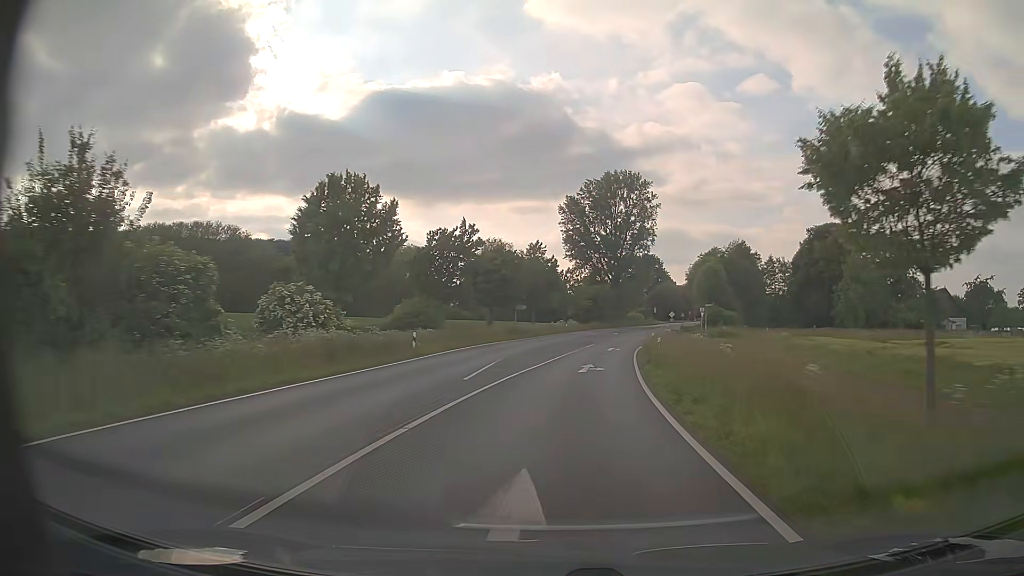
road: primary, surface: asphalt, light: Day
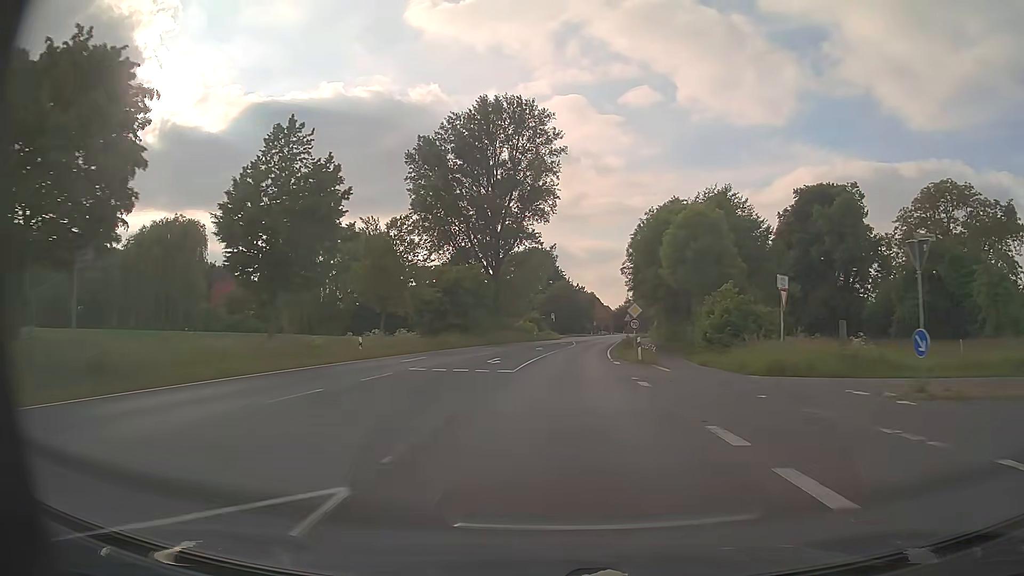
(+5.5, +55.1) m; +10°
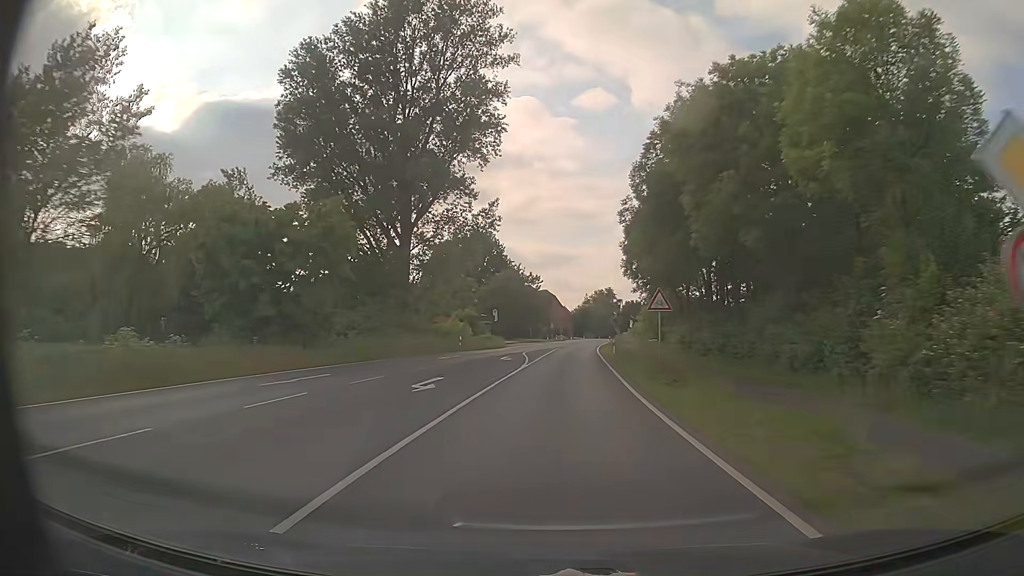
(+1.2, +33.0) m; +4°
(0, +10) (0, +20) (+1, +30) (+1, +40) (+2, +50) (+3, +60) (+3, +70) (+4, +80) (+5, +90) (+6, +100) m
